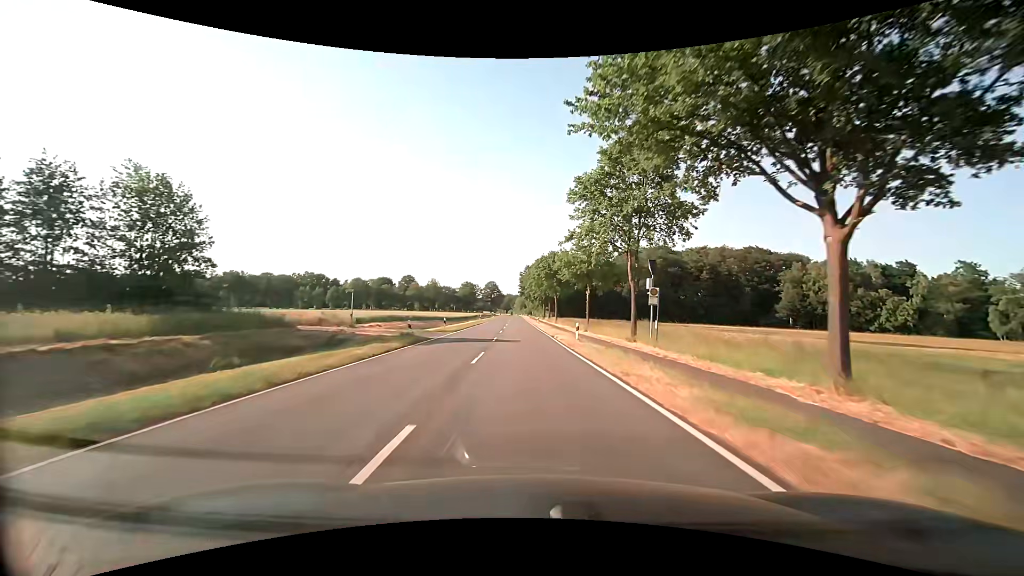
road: secondary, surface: asphalt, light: Day
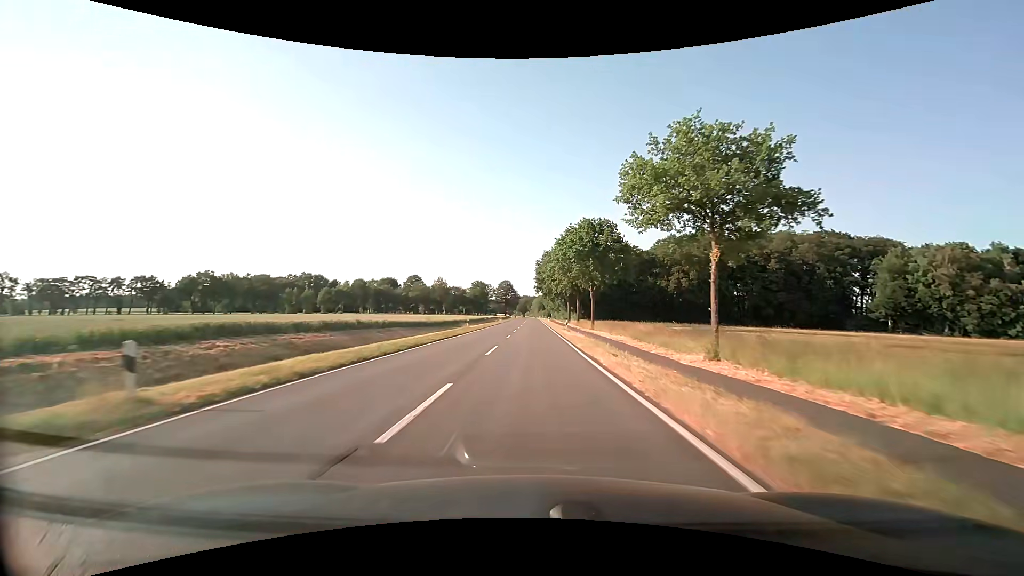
(-0.6, +32.4) m; -2°
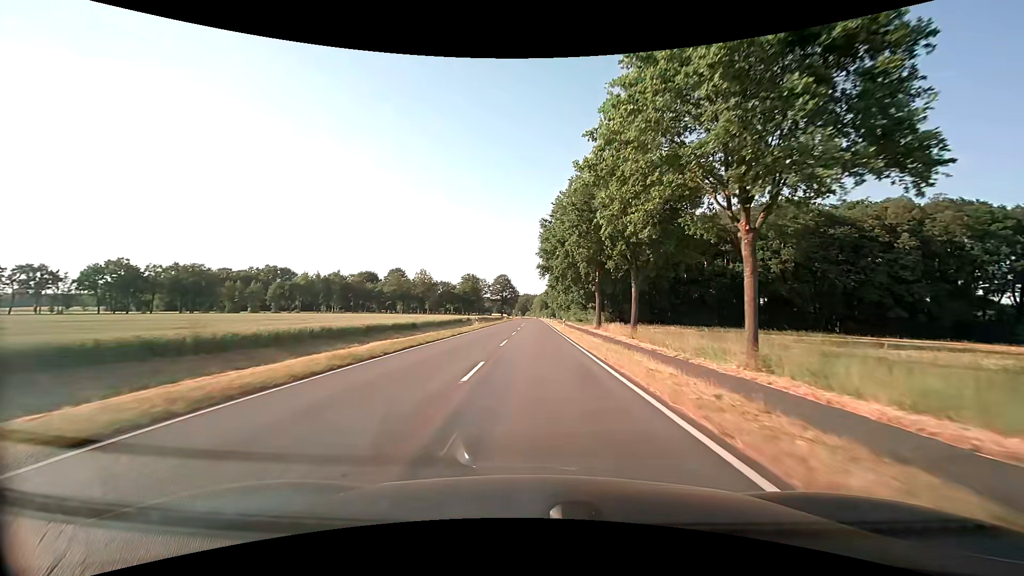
(0.0, +43.1) m; 0°
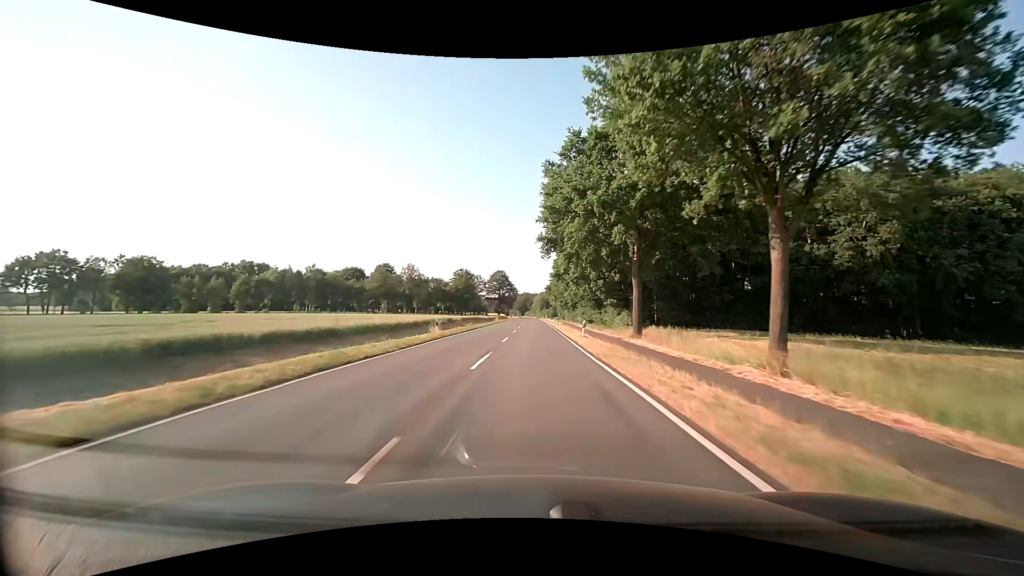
(+0.1, +21.5) m; 0°
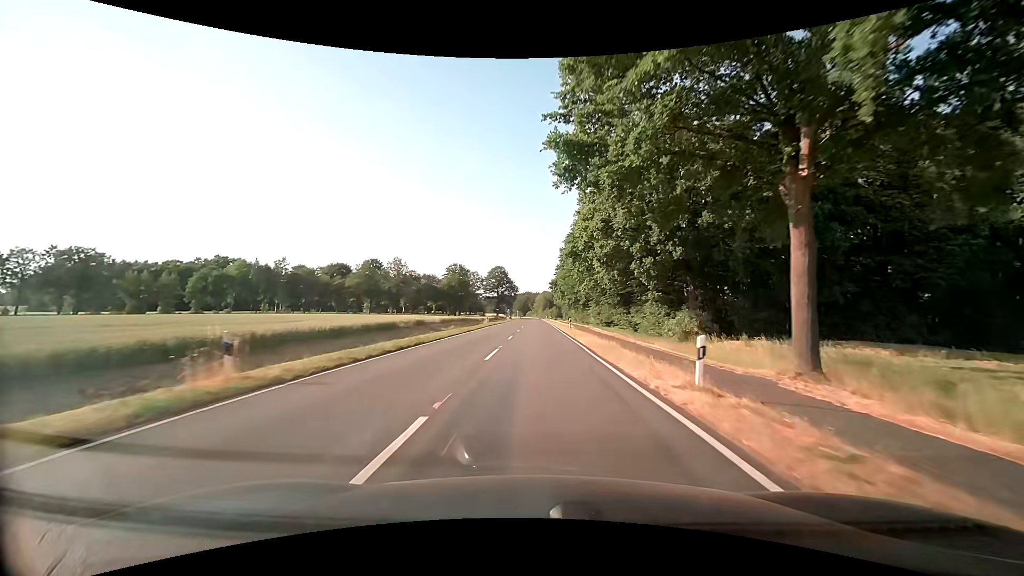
(0.0, +21.5) m; 0°
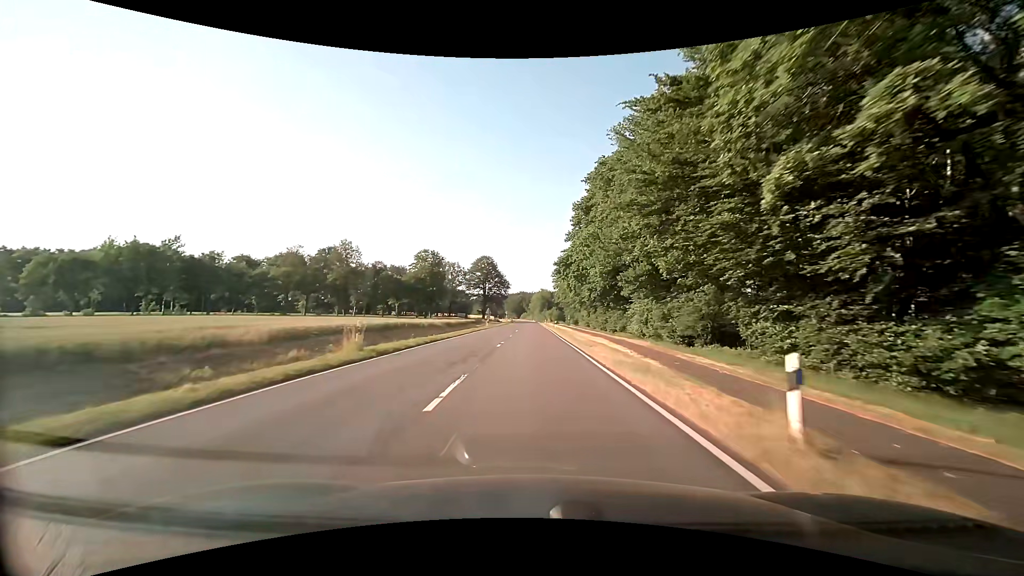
(+0.3, +42.9) m; 0°
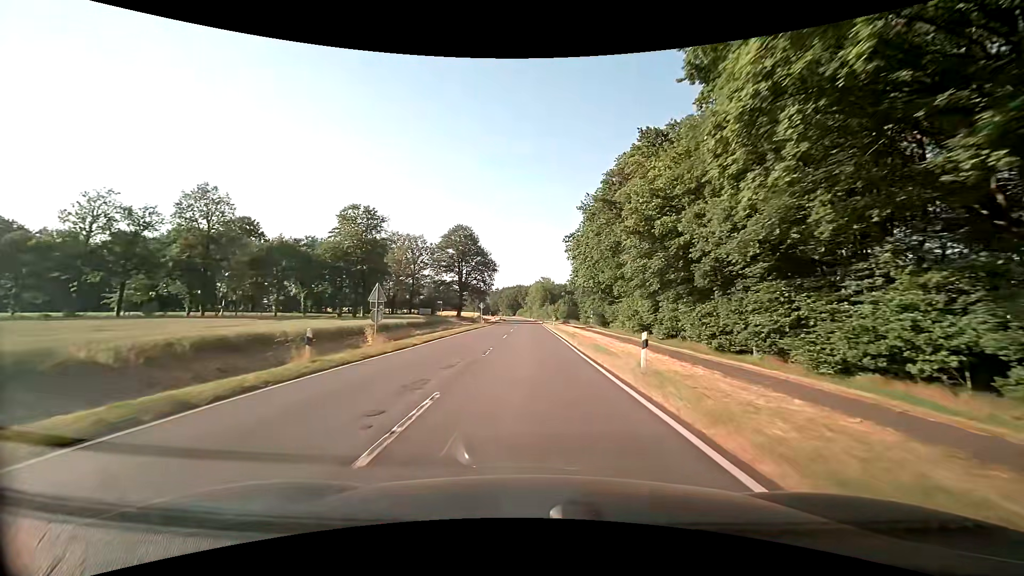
(0.0, +53.7) m; +1°
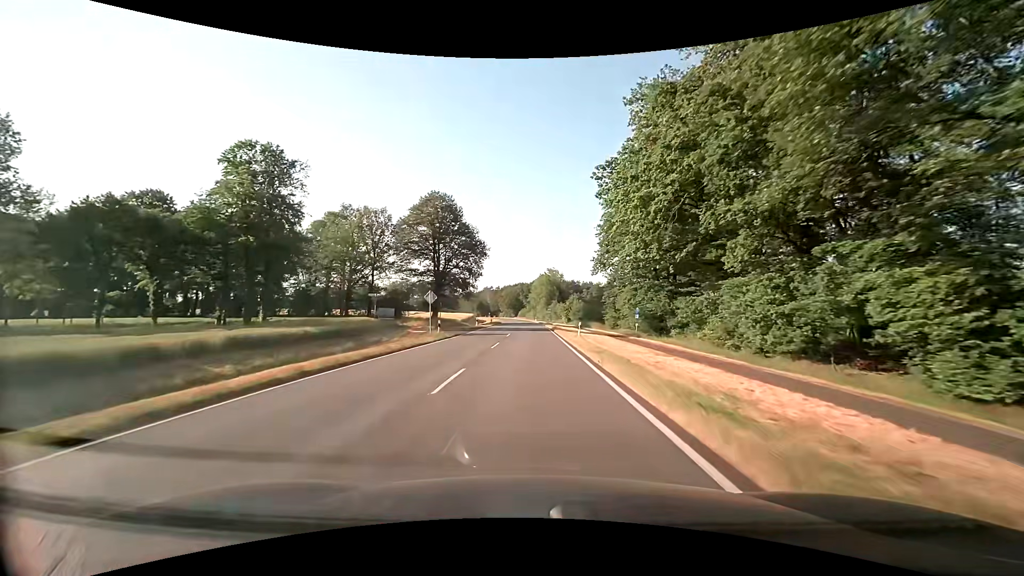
(-0.2, +32.3) m; -1°
(0, +10) (0, +20) (0, +30) (0, +40) (0, +50) (0, +60) (0, +70) (-1, +80) (-1, +90) (-1, +100) m
